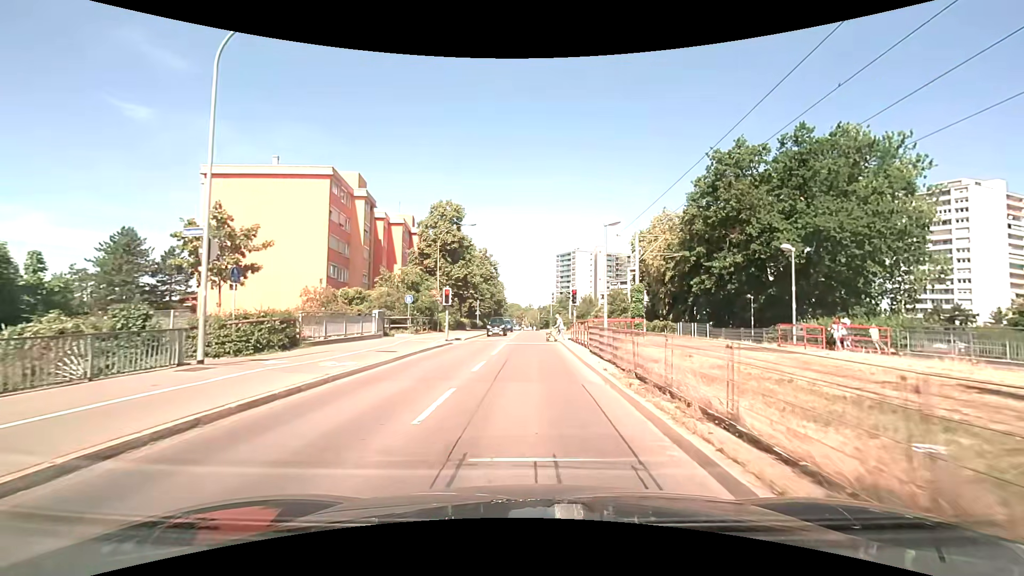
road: tertiary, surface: asphalt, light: Day
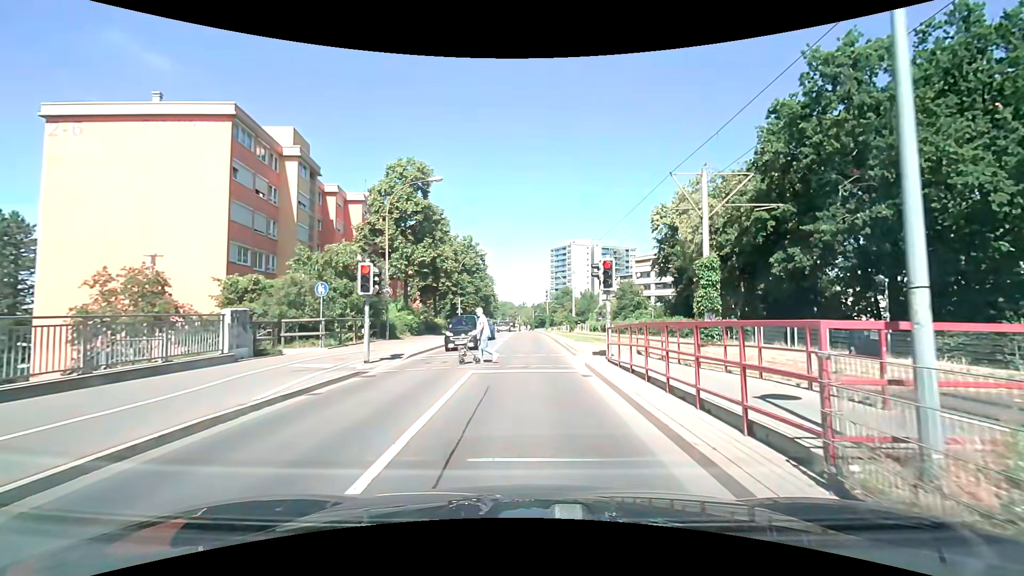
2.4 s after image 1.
(+0.1, +14.0) m; +1°
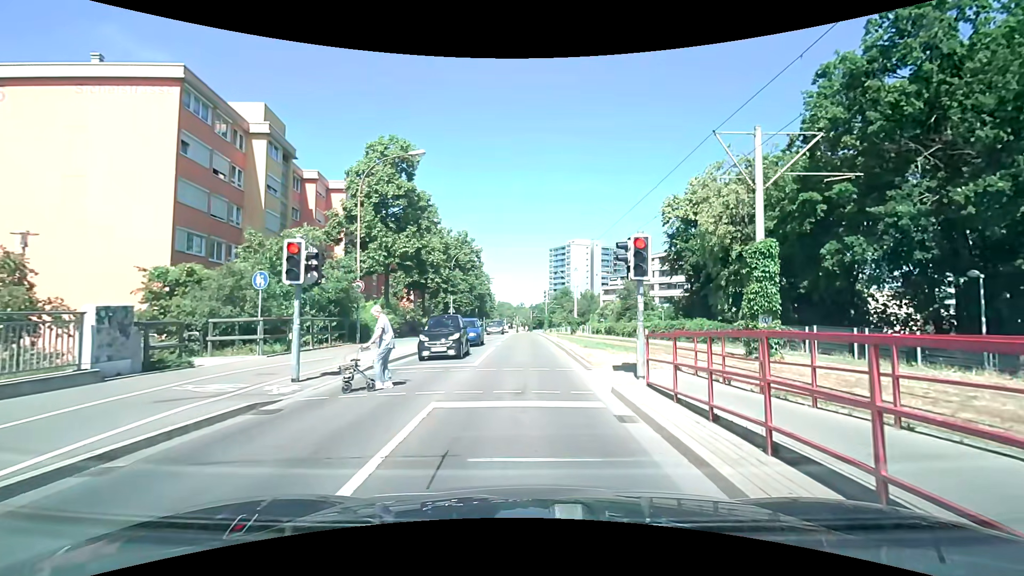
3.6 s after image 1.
(0.0, +4.6) m; 0°
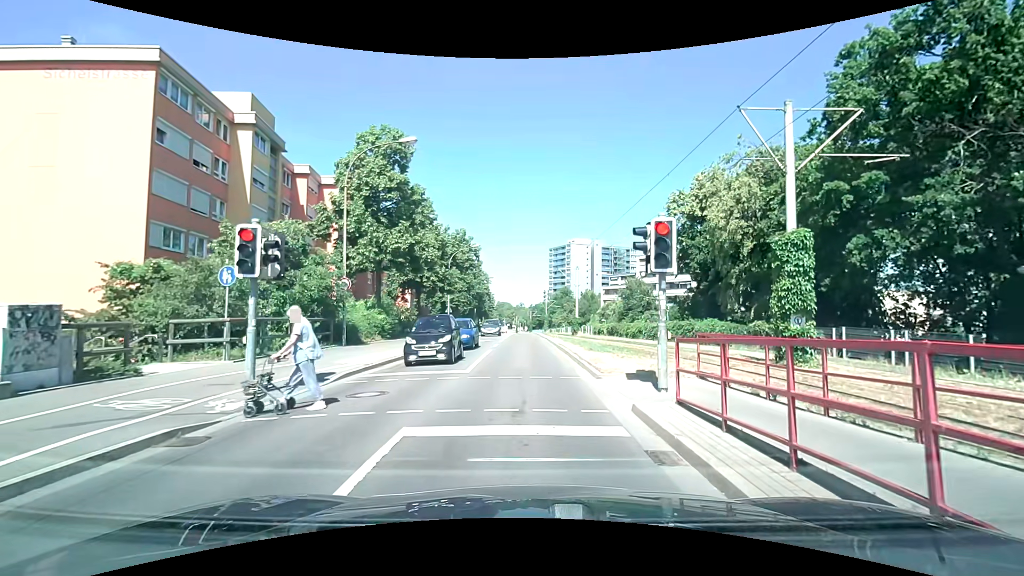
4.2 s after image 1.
(0.0, +1.7) m; -2°
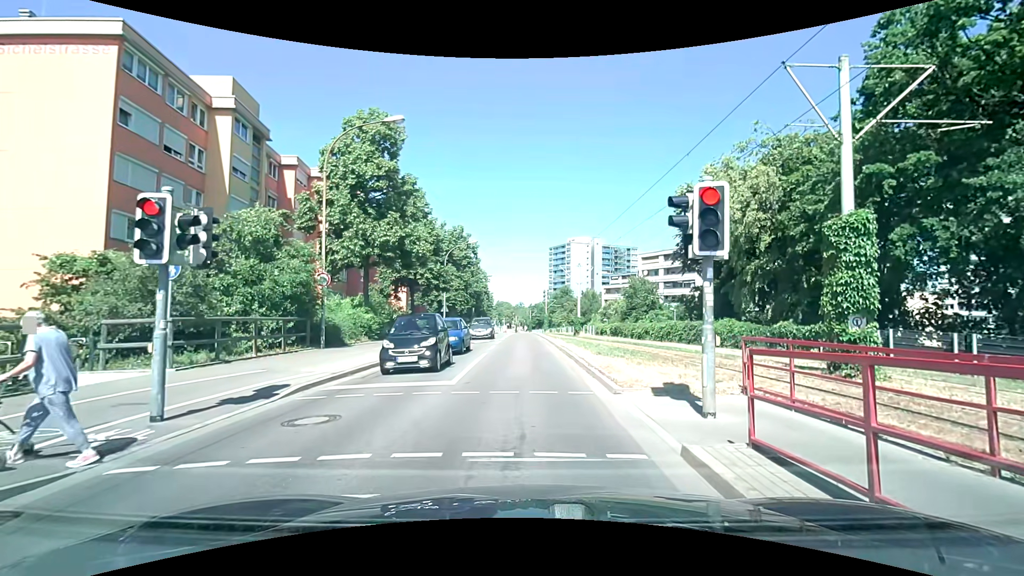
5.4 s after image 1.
(0.0, +2.2) m; +2°
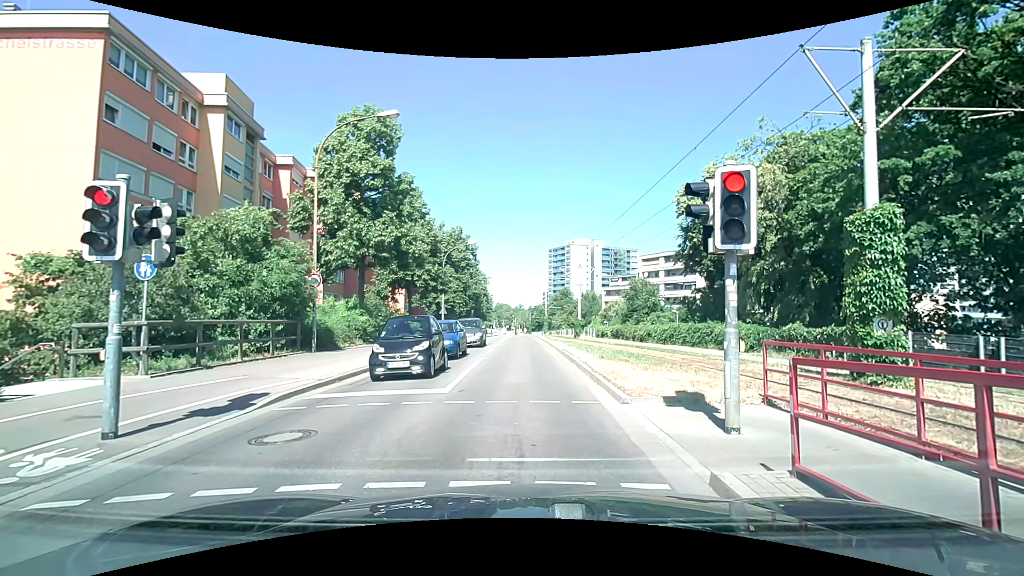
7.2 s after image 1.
(0.0, +0.8) m; 0°
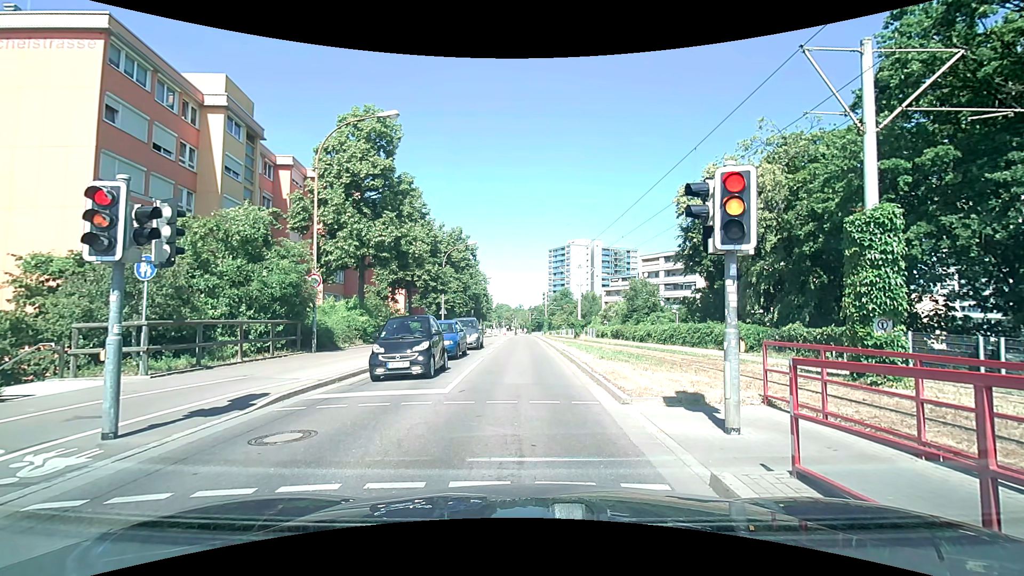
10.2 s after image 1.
(0.0, +0.1) m; 0°
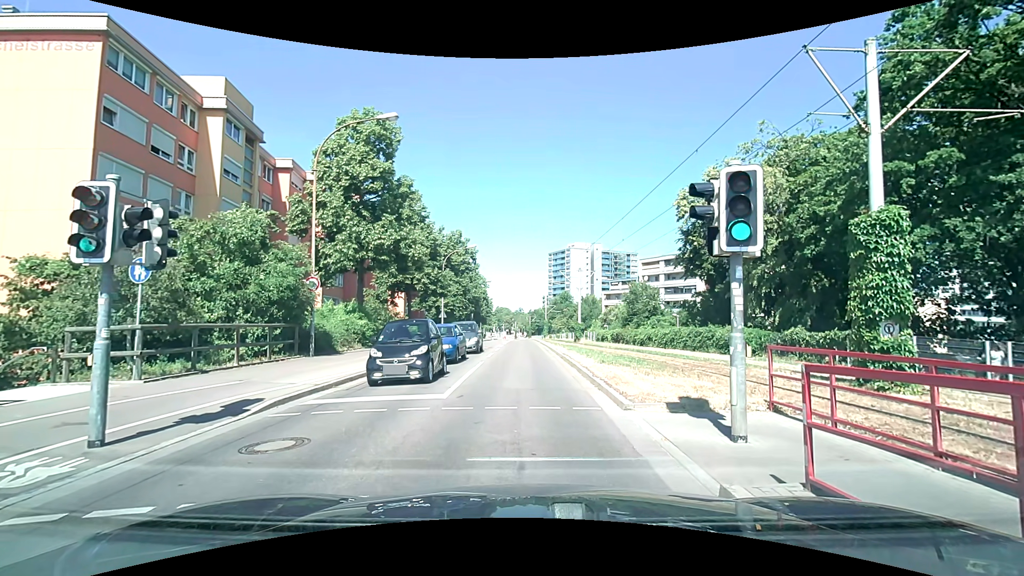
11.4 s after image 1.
(0.0, +0.2) m; 0°
(0, +10) (0, +20) (0, +30) (0, +40) (-1, +50) (-1, +60) (-1, +70) (-1, +80) (-2, +90) (-2, +100) m
